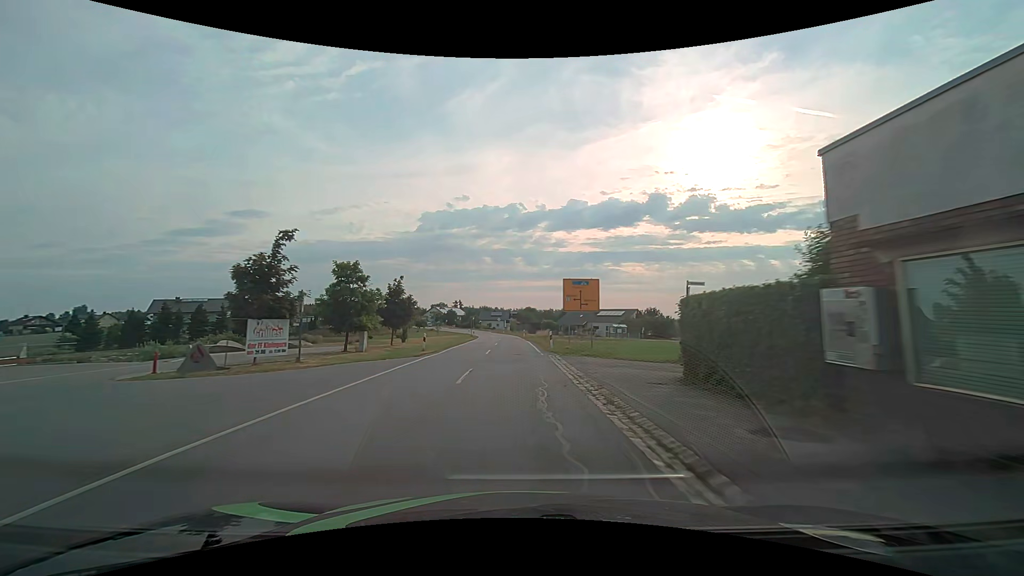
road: secondary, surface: asphalt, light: Day
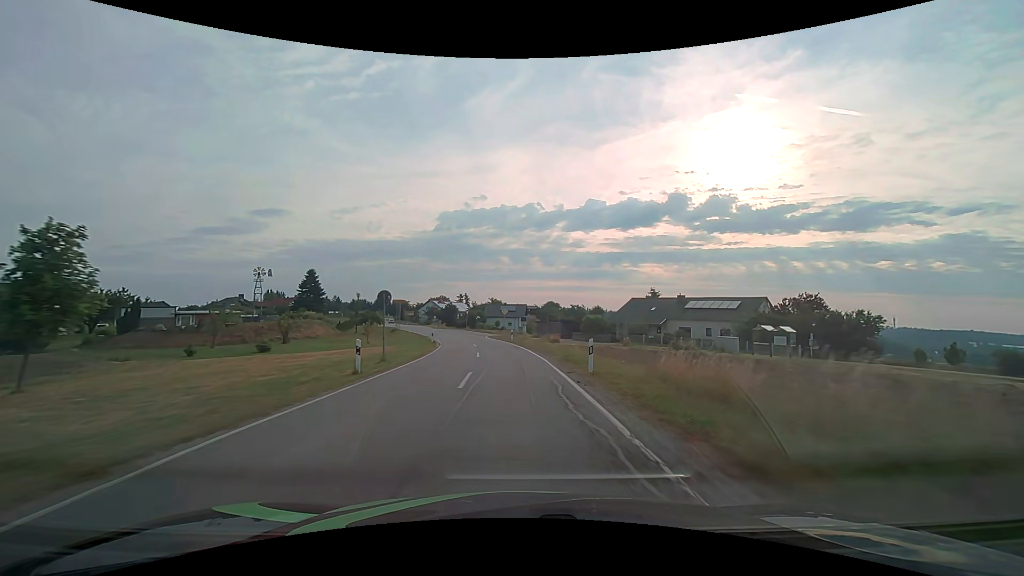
(-0.6, +54.8) m; -2°
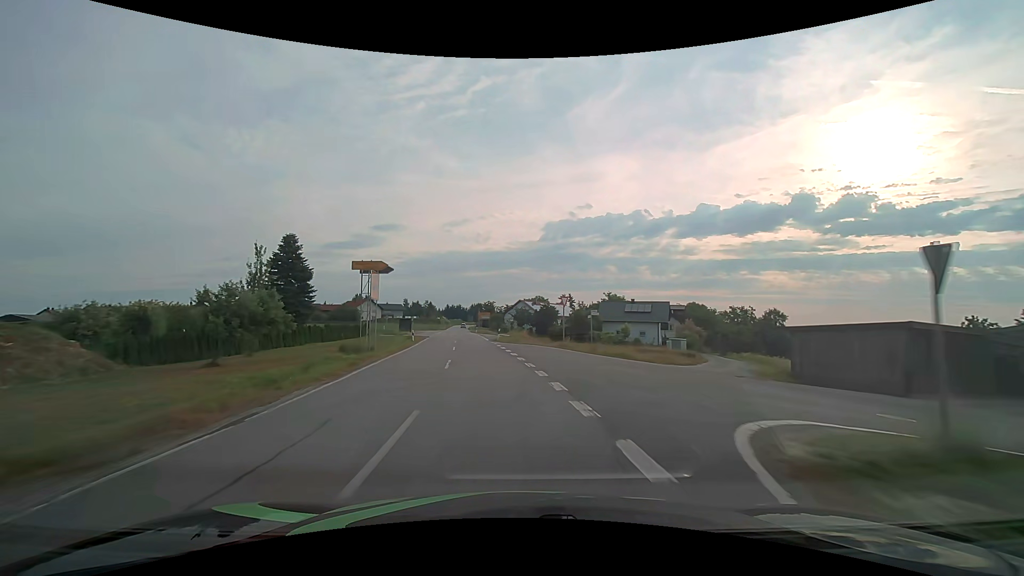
(-4.3, +53.9) m; -12°
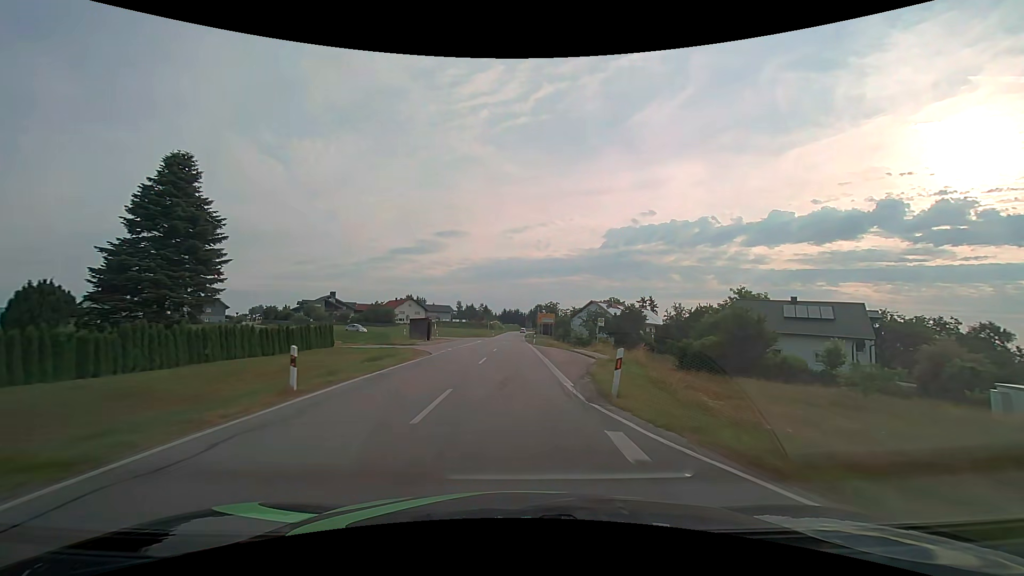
(-2.4, +31.9) m; -7°
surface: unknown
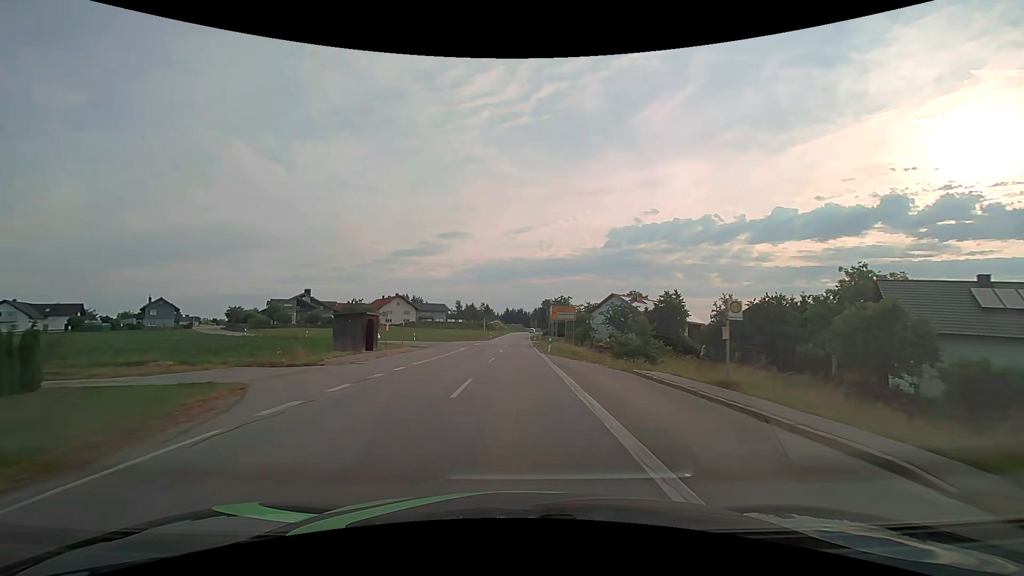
(0.0, +21.3) m; 0°
(0, +10) (0, +20) (0, +30) (0, +40) (0, +50) (0, +60) (0, +70) (0, +80) (+1, +90) (+1, +100) m
